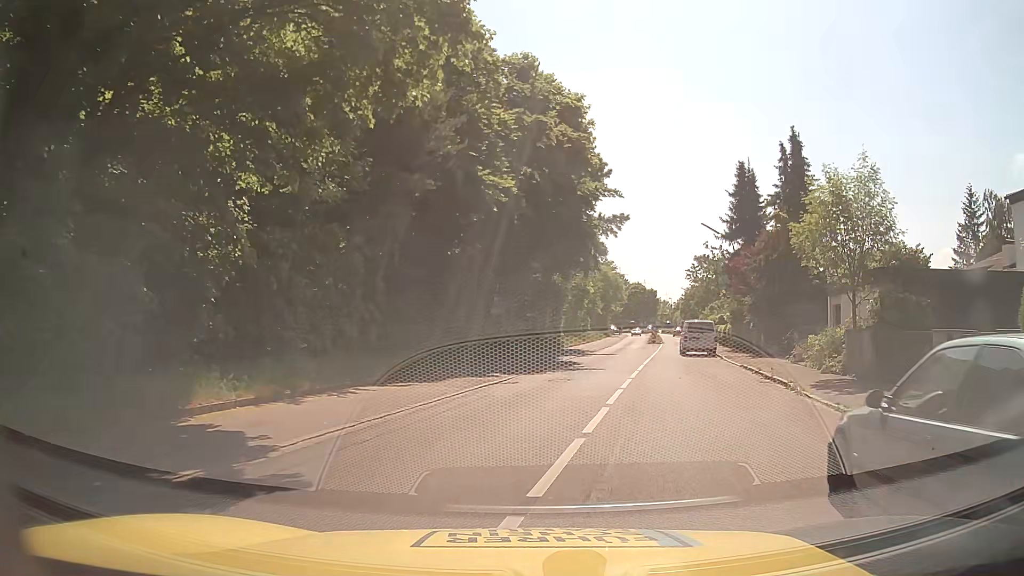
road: tertiary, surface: asphalt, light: Day
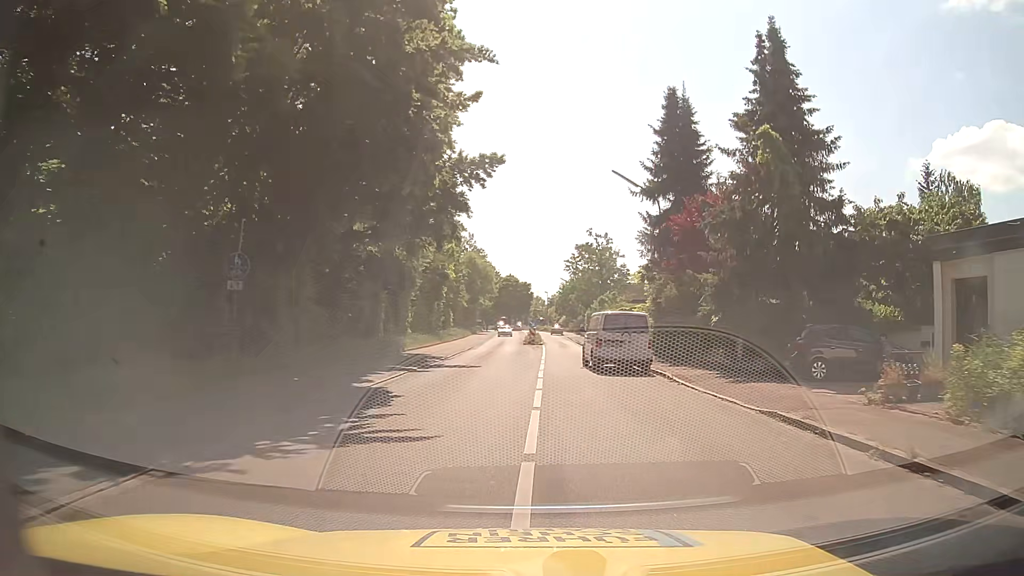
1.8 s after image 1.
(+1.8, +15.7) m; +10°
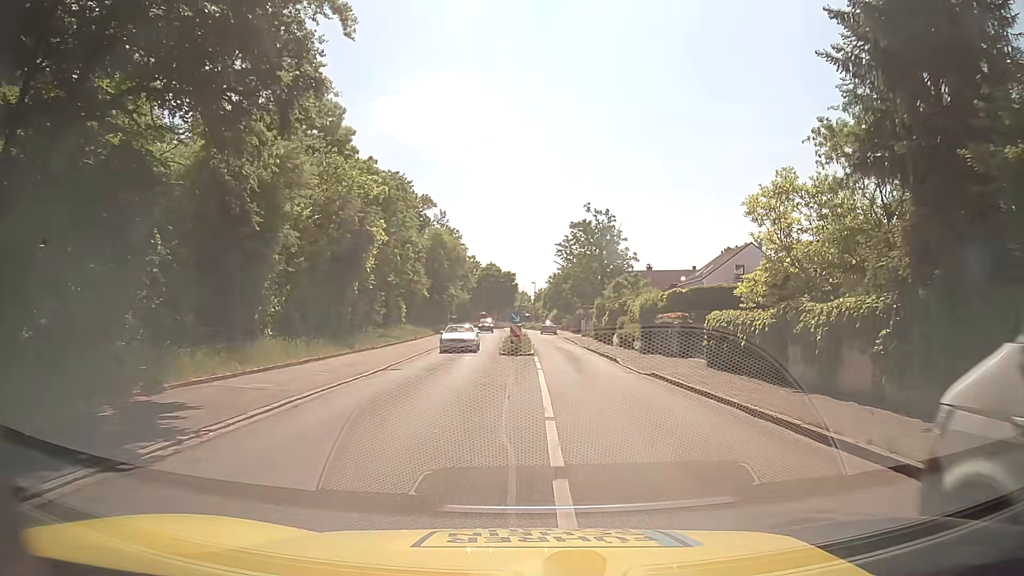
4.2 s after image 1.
(+0.6, +22.5) m; +3°
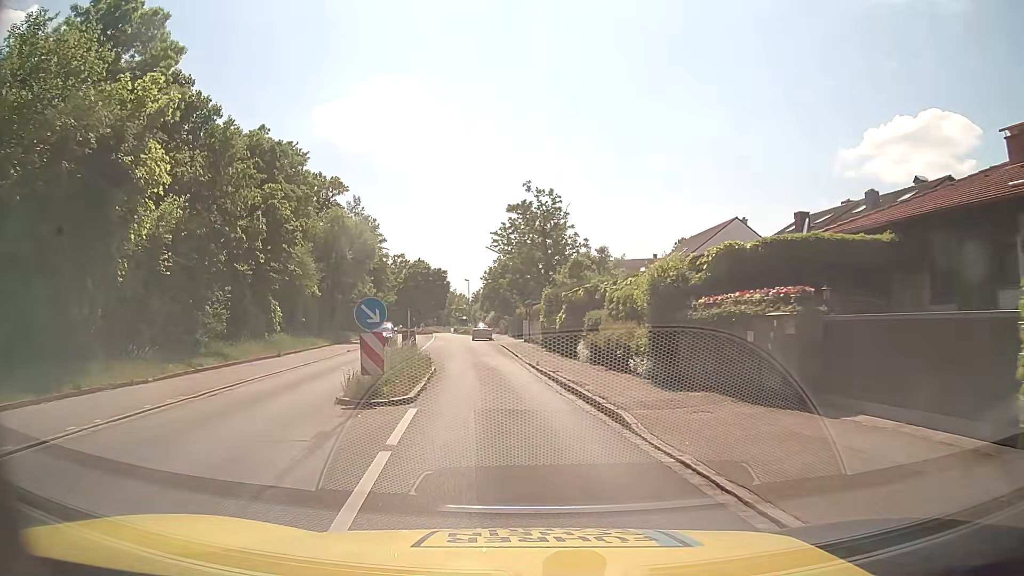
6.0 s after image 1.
(+1.0, +16.2) m; +4°
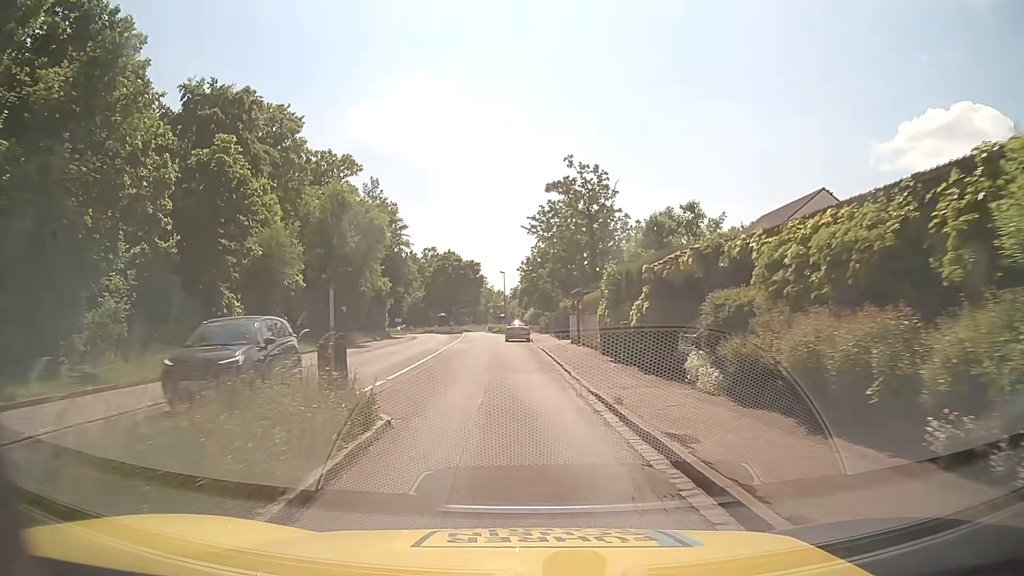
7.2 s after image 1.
(-0.3, +11.4) m; -3°
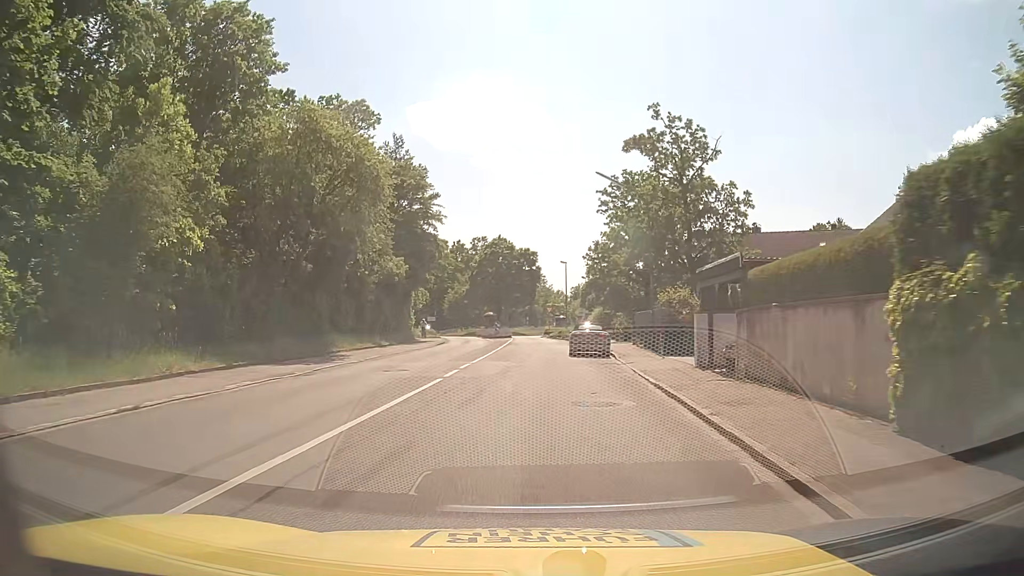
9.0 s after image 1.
(-0.9, +18.3) m; -5°
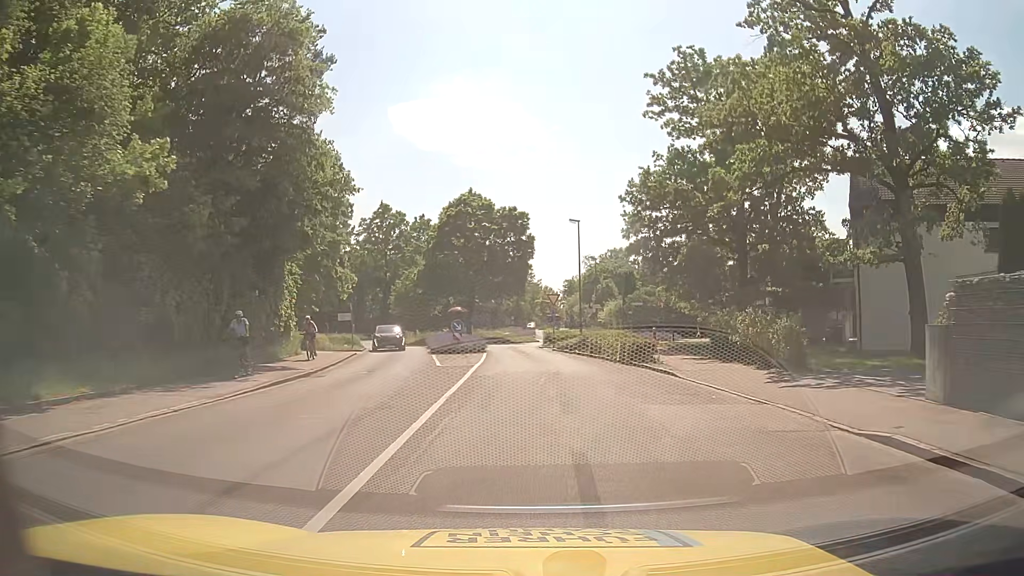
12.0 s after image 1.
(-0.3, +30.4) m; +1°
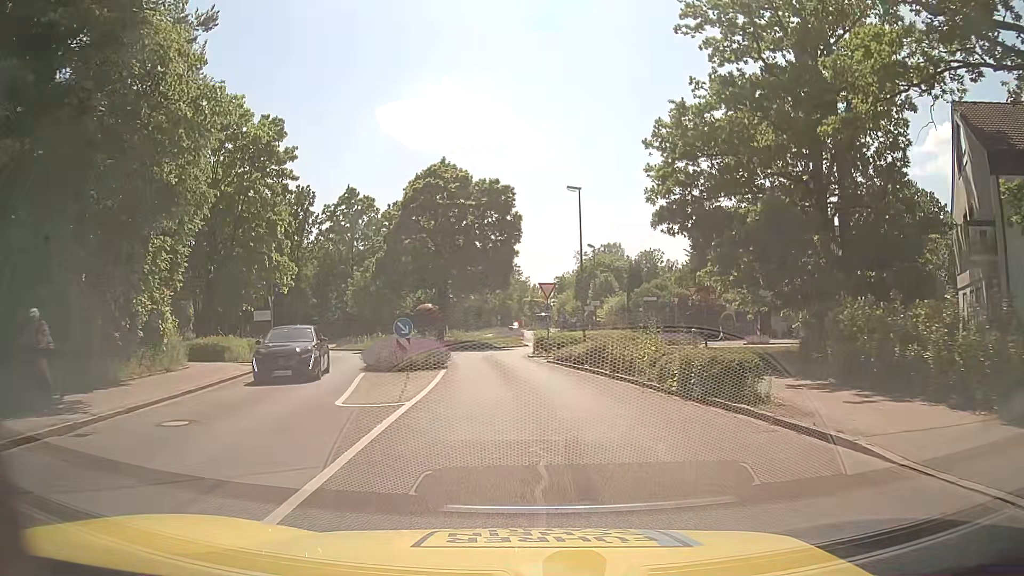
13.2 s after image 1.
(+0.2, +10.8) m; +1°
(0, +10) (0, +20) (-2, +30) (0, +40) (+2, +49) (+2, +59) (+2, +69) (+1, +79) (+1, +89) (0, +99) m
